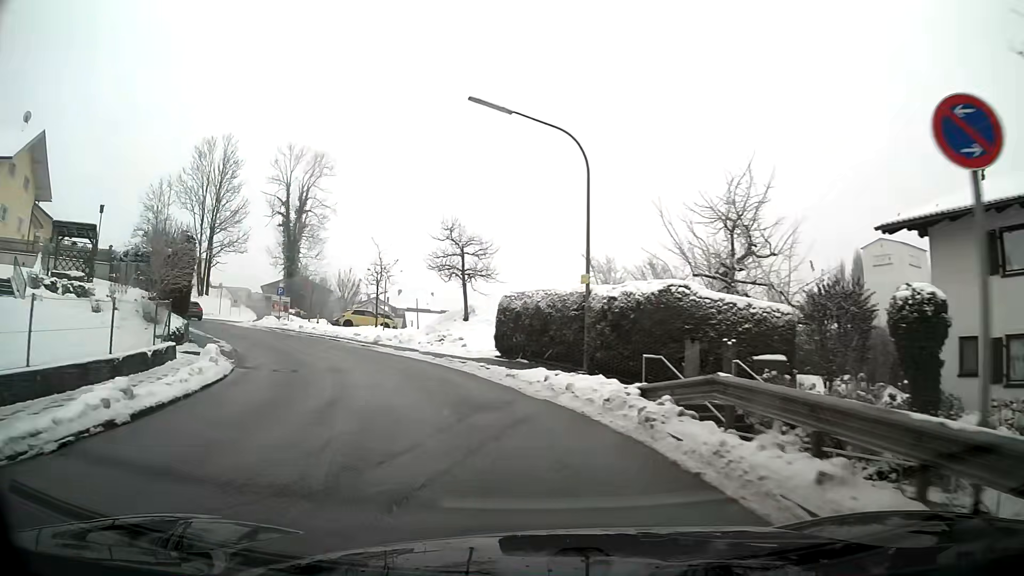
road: secondary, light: Day
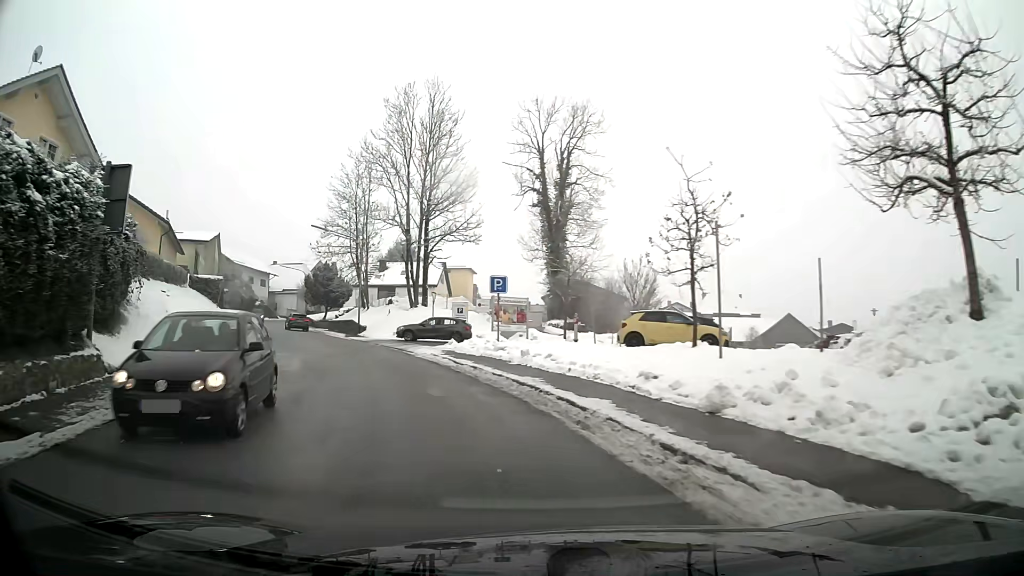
(-5.2, +23.2) m; -26°
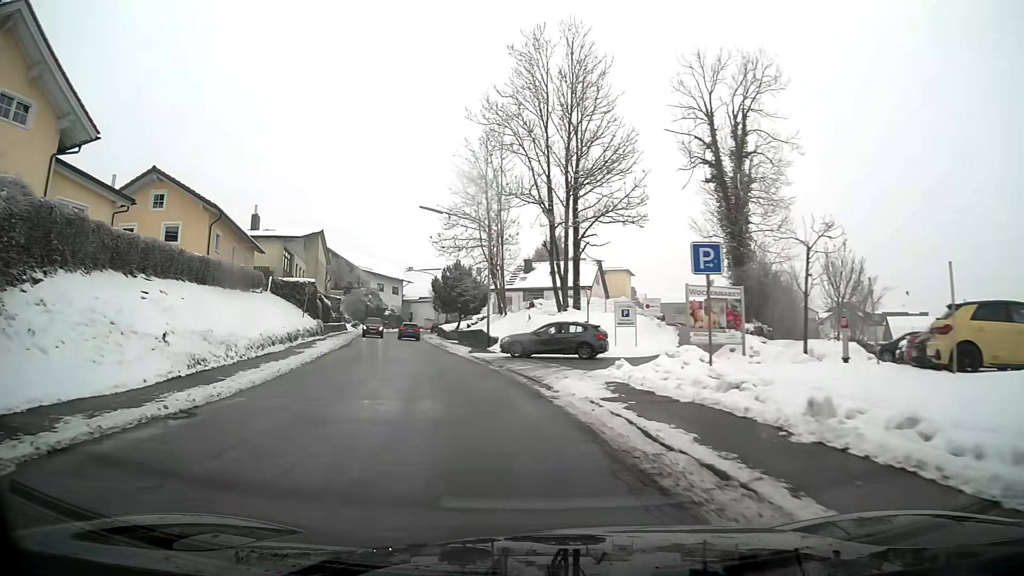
(-1.4, +11.9) m; -13°
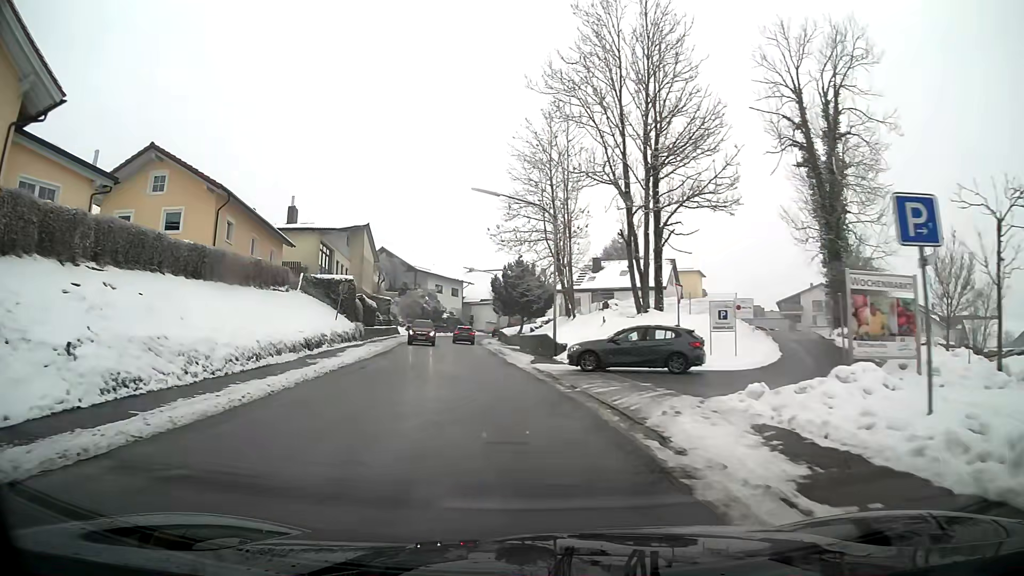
(-0.3, +5.9) m; -4°
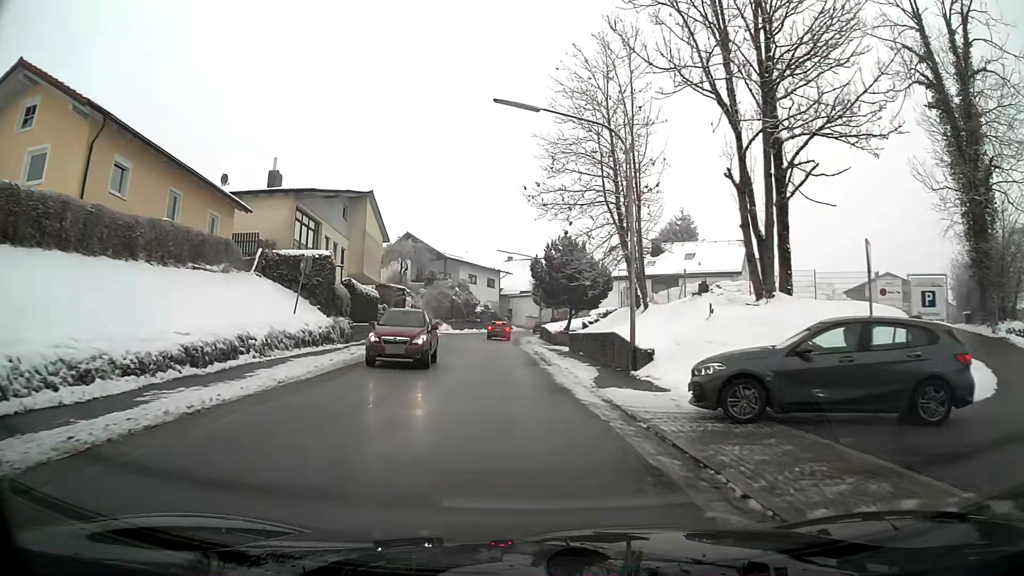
(-0.4, +11.7) m; -4°
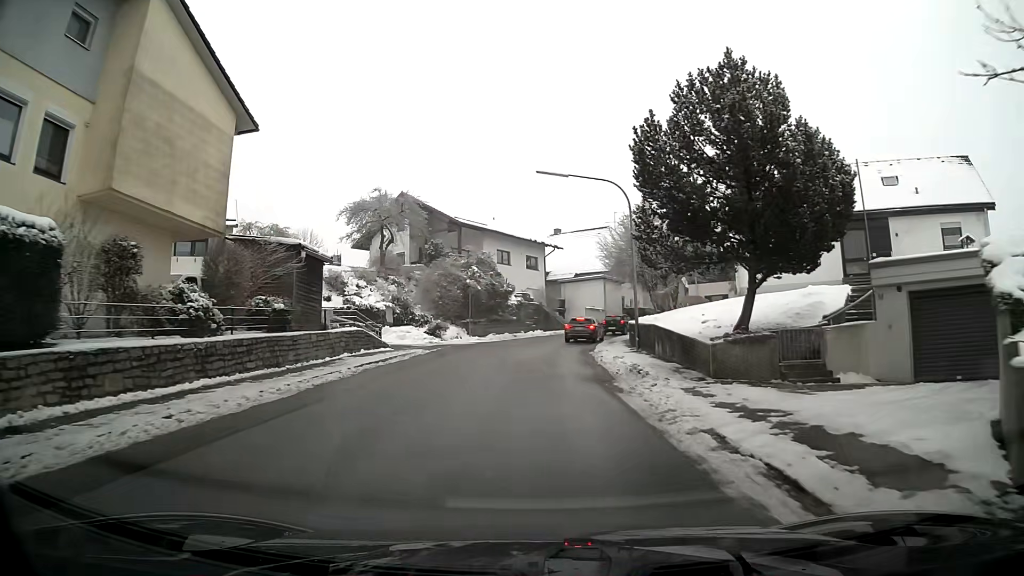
(-1.2, +29.2) m; -3°
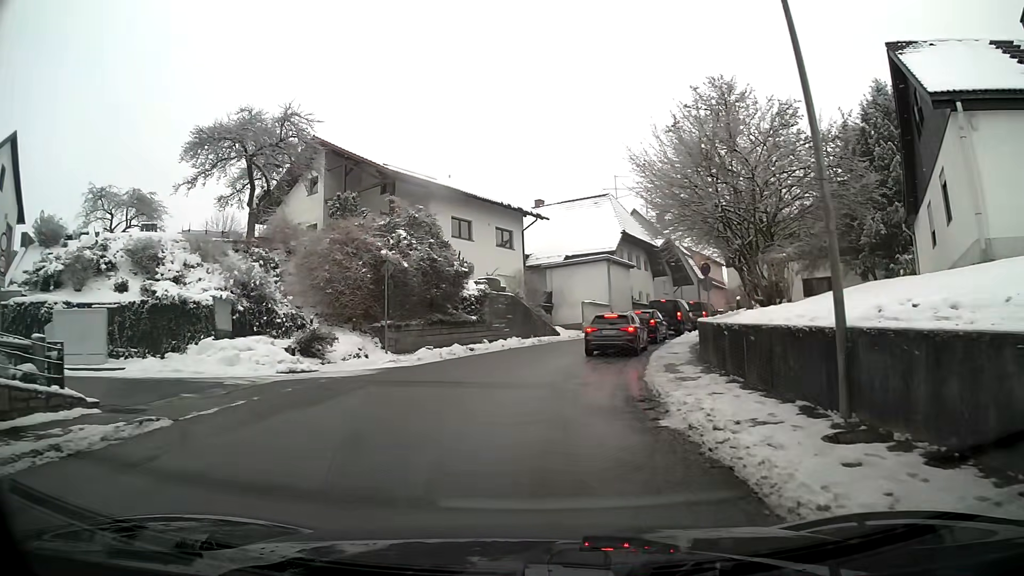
(+0.2, +18.6) m; +2°
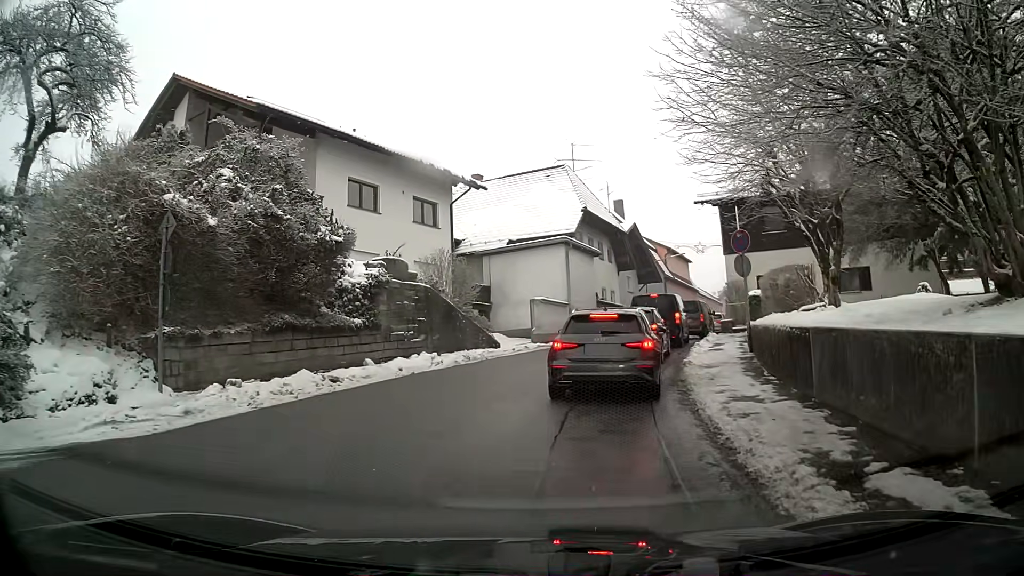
(+0.4, +11.2) m; +5°
(0, +10) (+2, +20) (+6, +29) (+9, +39) (+13, +48) (+16, +57) (+21, +66) (+25, +75) (+29, +84) (+33, +94) m
